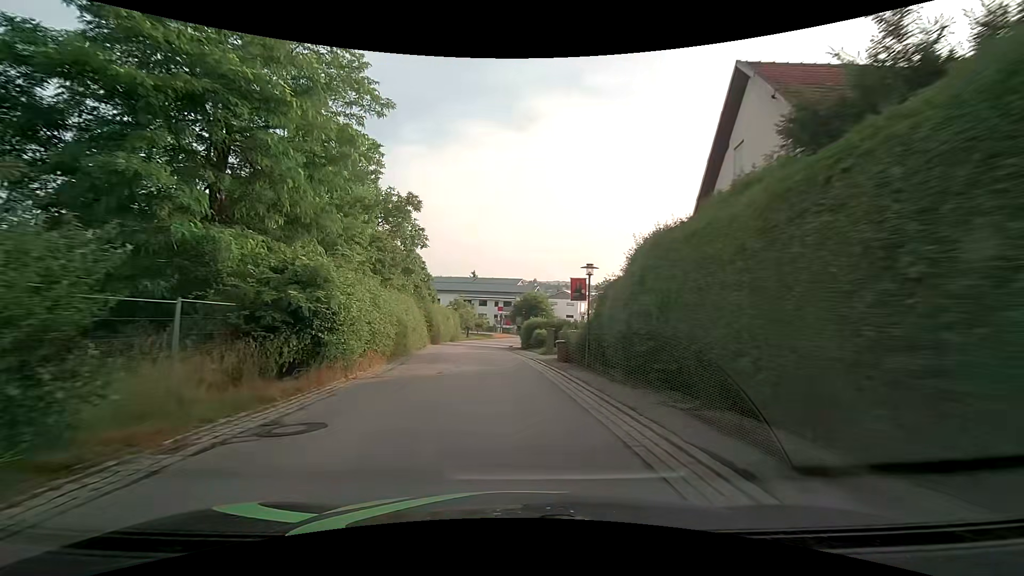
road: secondary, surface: asphalt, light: Day
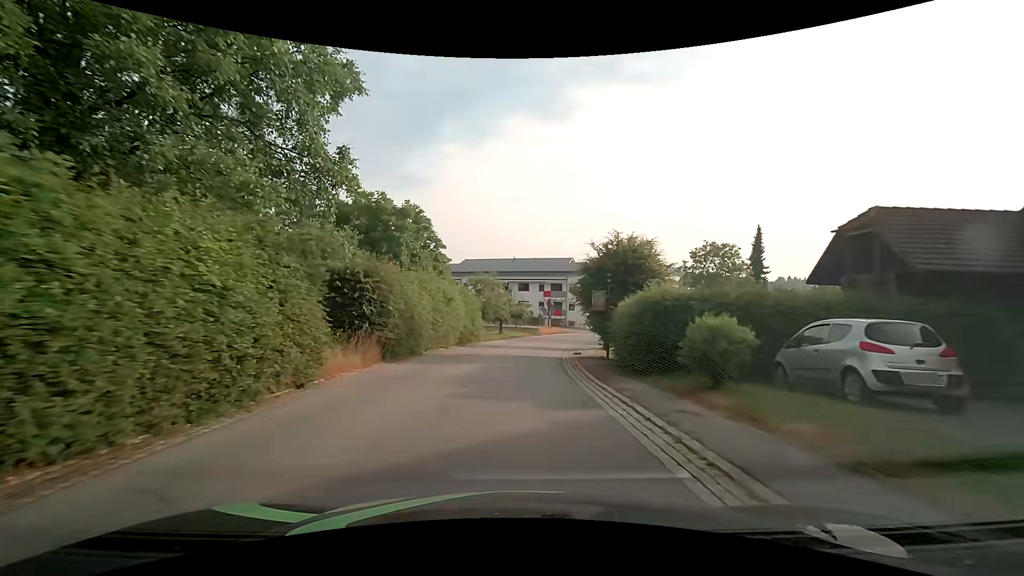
(-1.4, +27.0) m; -5°
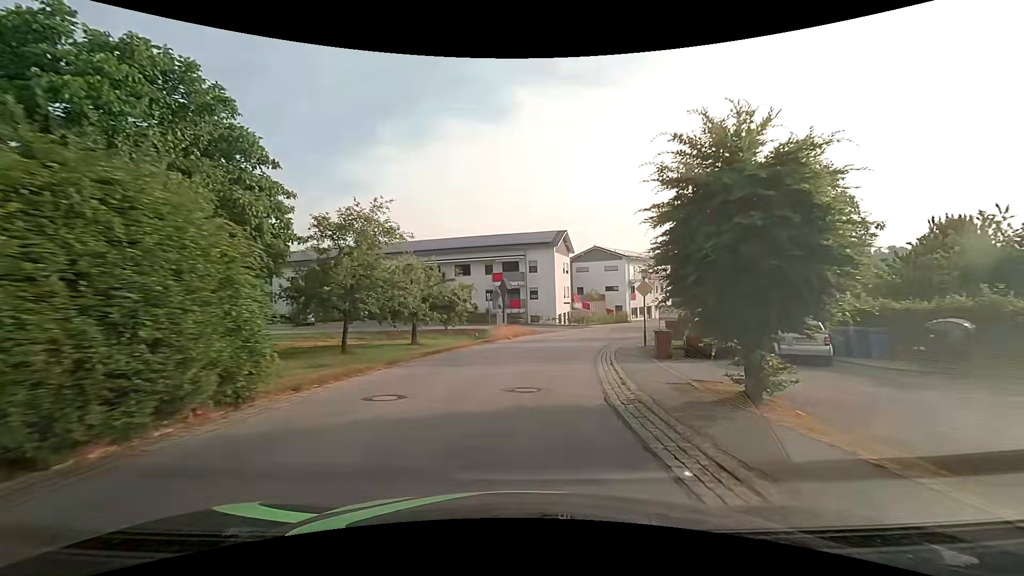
(+0.8, +25.7) m; +6°
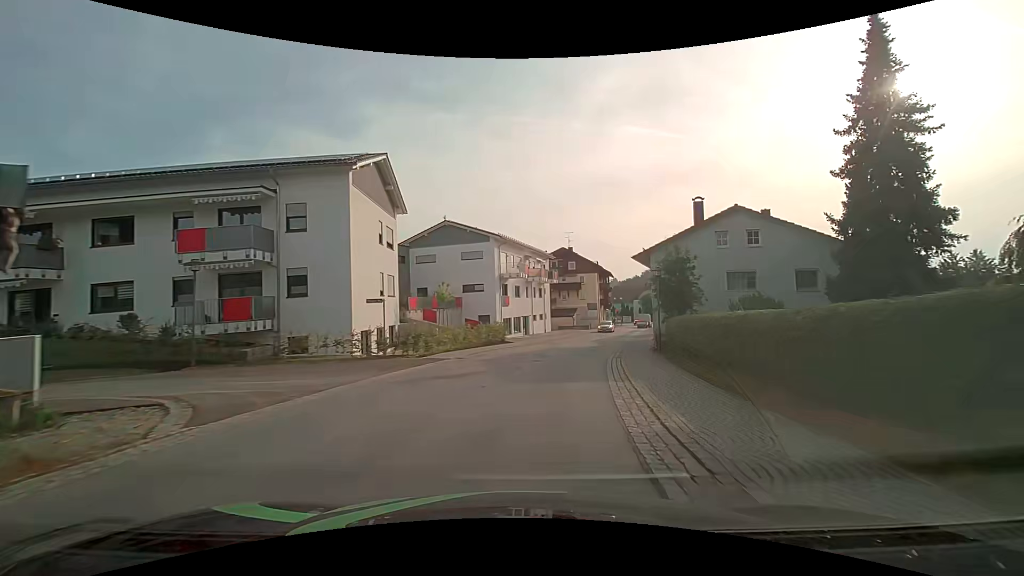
(+4.1, +30.6) m; +16°
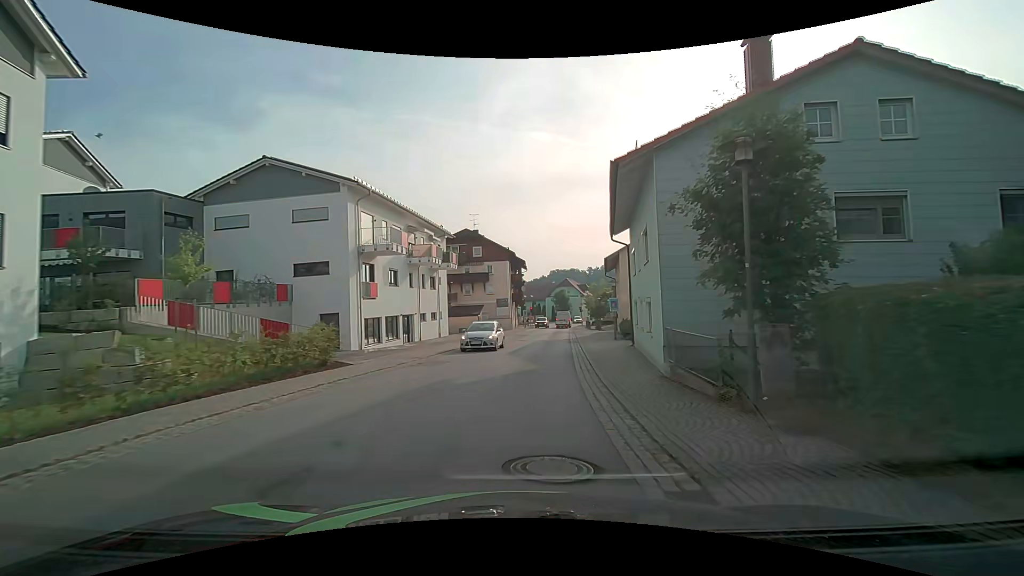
(+2.0, +17.7) m; +11°
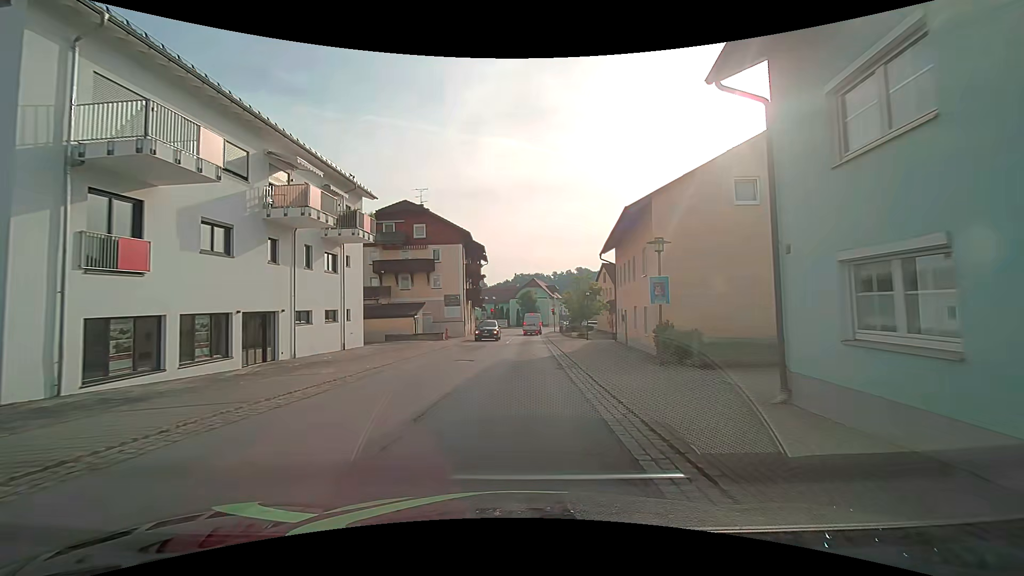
(+0.6, +16.9) m; +4°
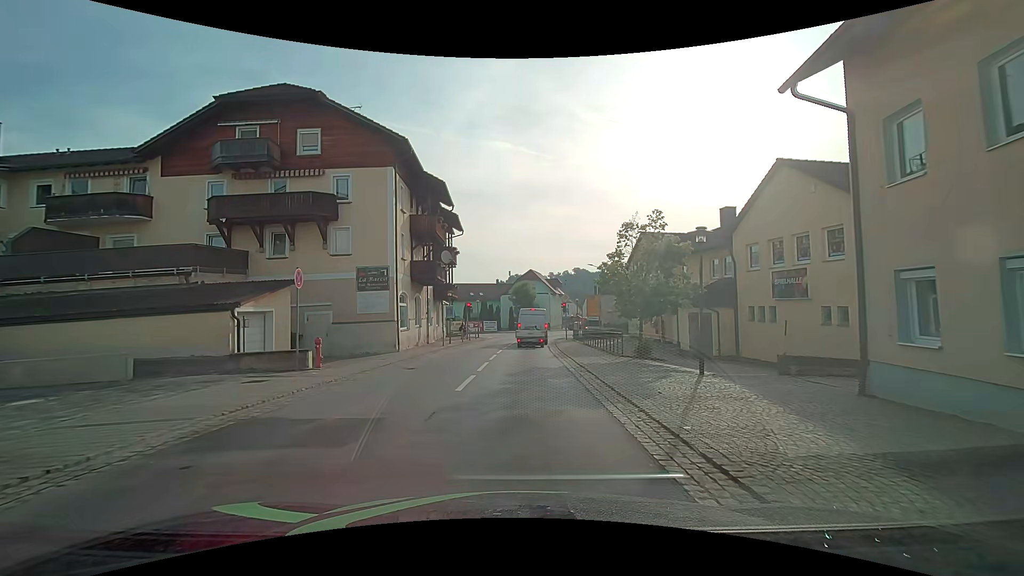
(+0.4, +24.5) m; +1°
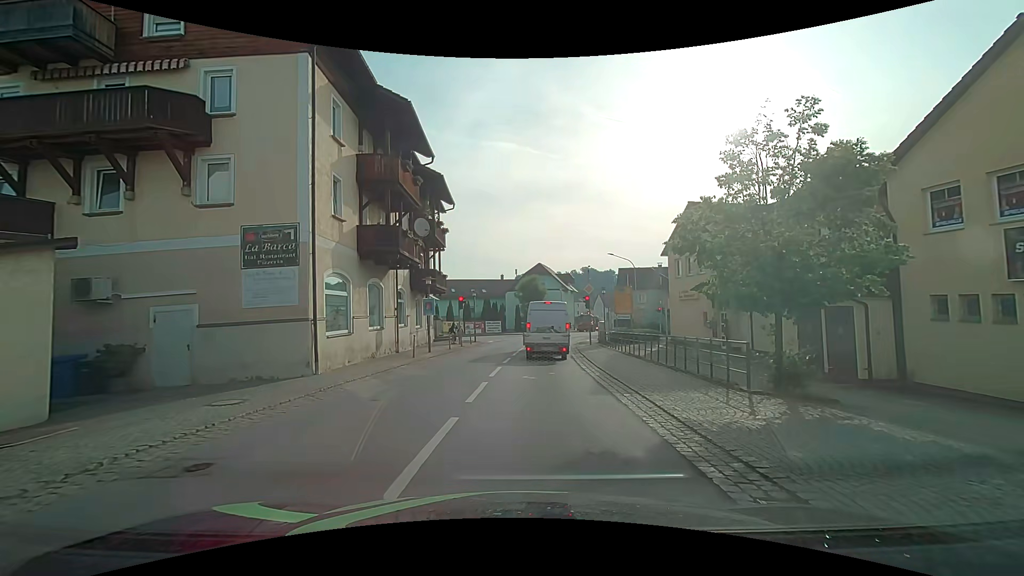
(-0.1, +10.3) m; -2°
